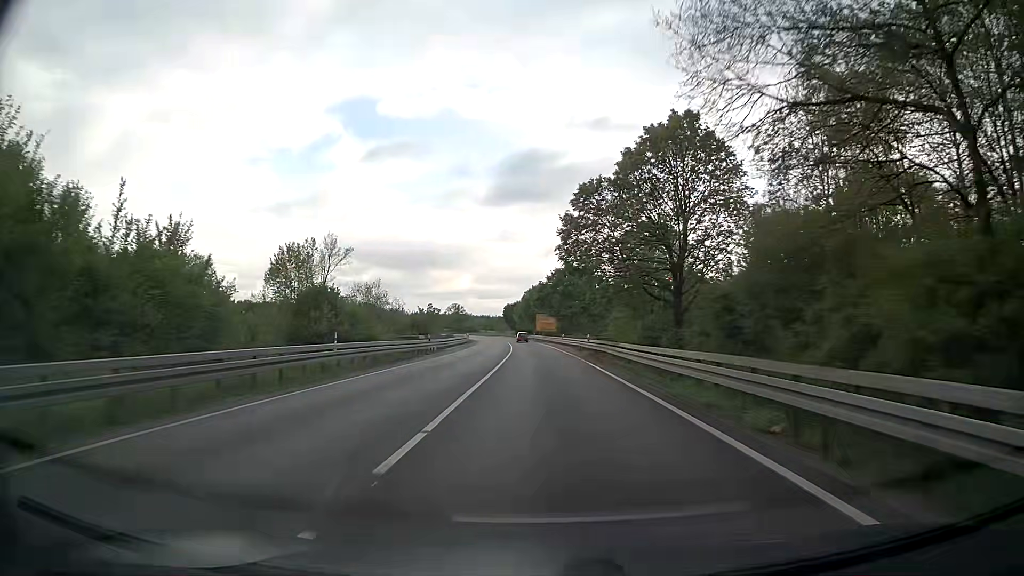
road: trunk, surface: asphalt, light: Day
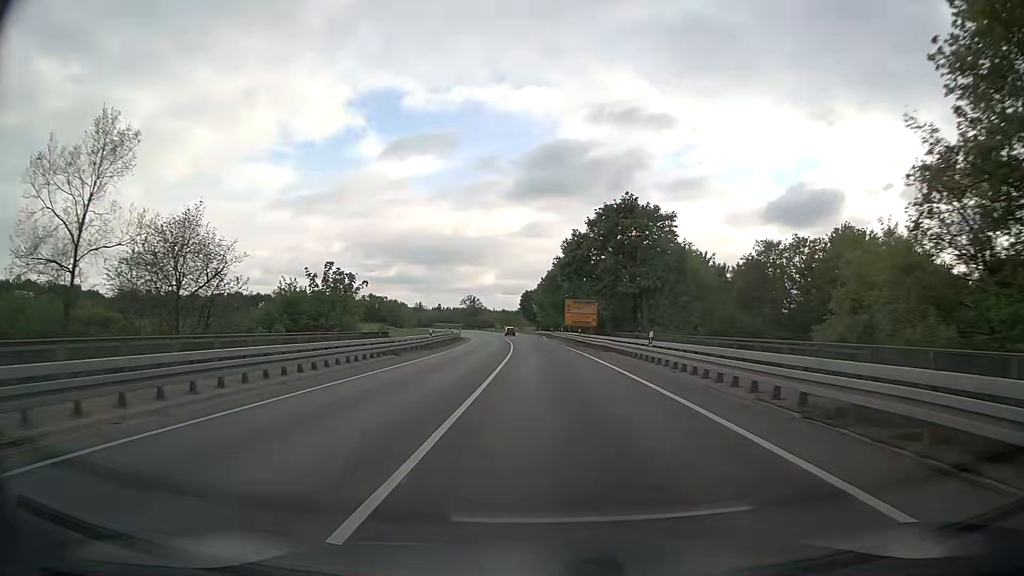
(-0.9, +46.5) m; -2°
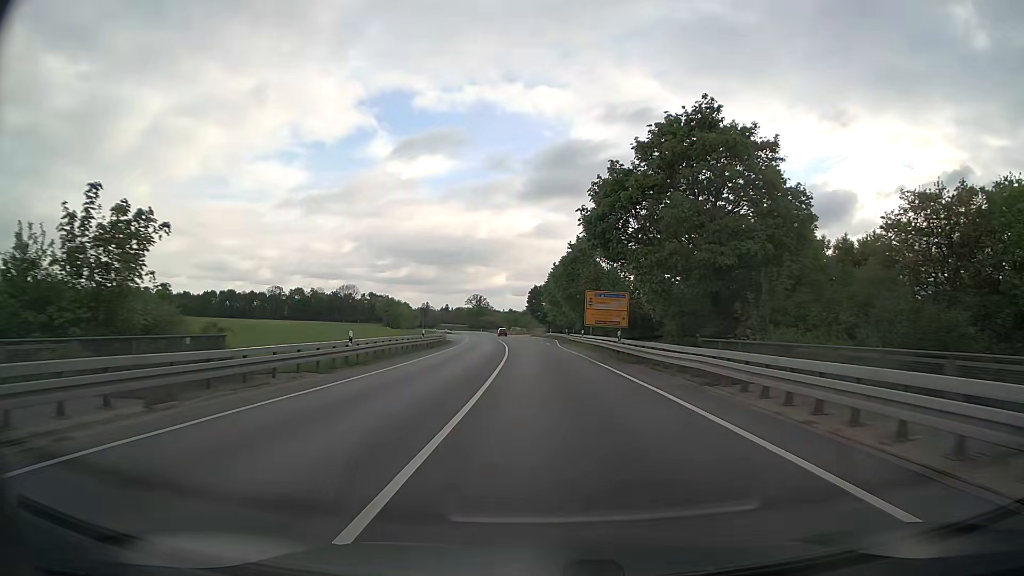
(-0.2, +21.7) m; -1°
(0, +10) (0, +20) (0, +30) (0, +40) (0, +50) (0, +60) (0, +70) (-1, +80) (-1, +90) (-2, +100) m
